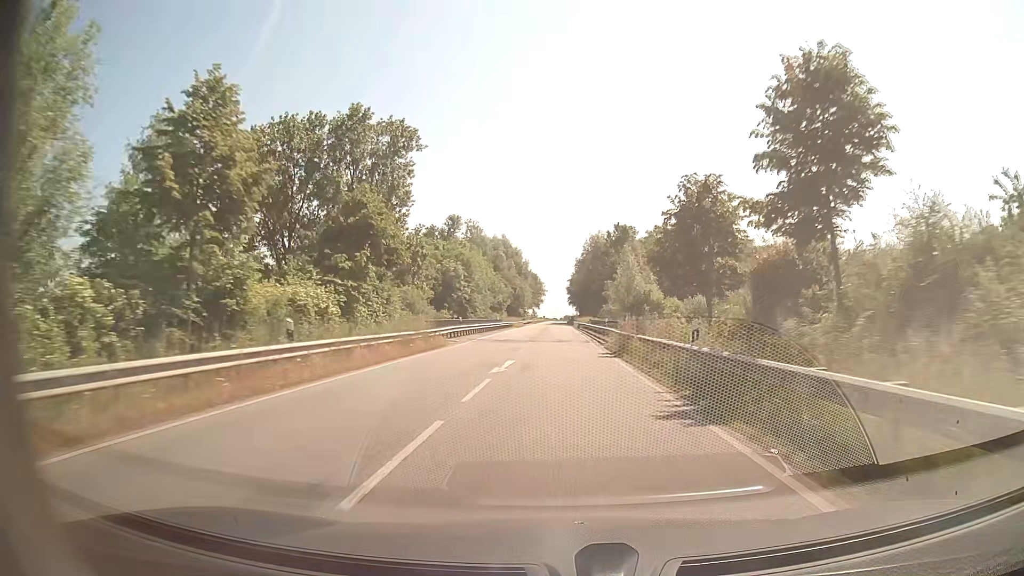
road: secondary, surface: asphalt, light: Day
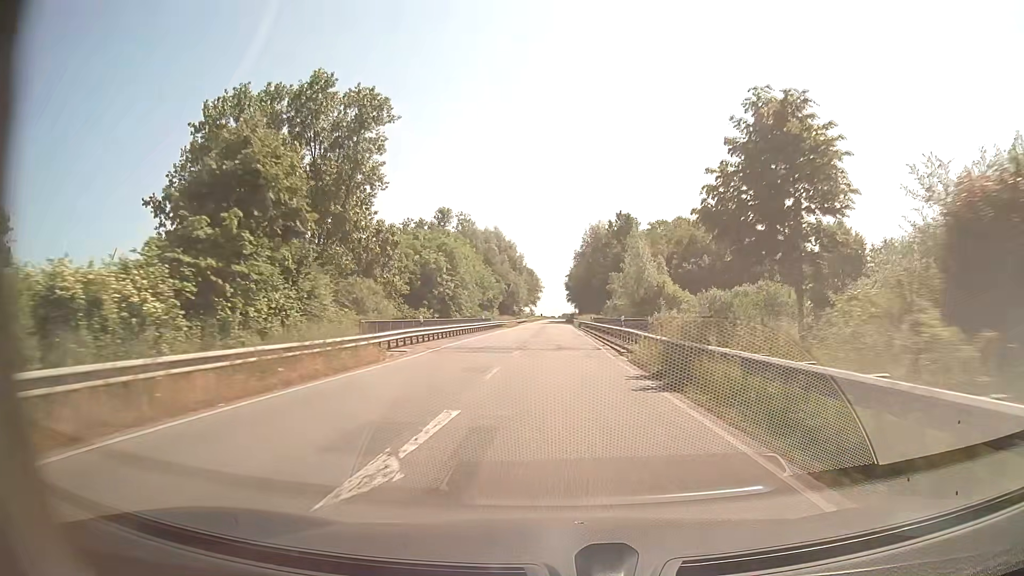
(0.0, +11.6) m; 0°
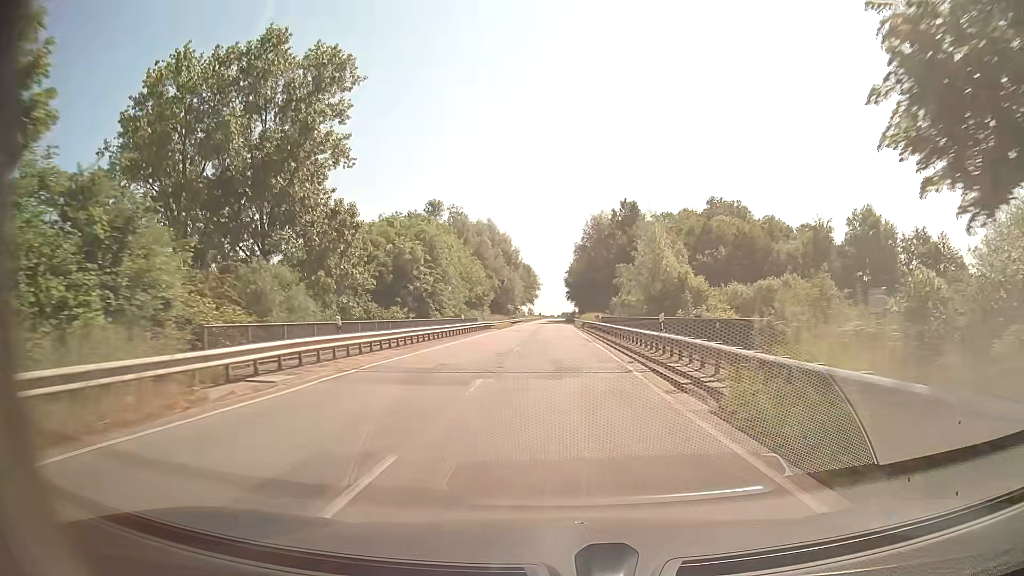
(0.0, +11.6) m; 0°
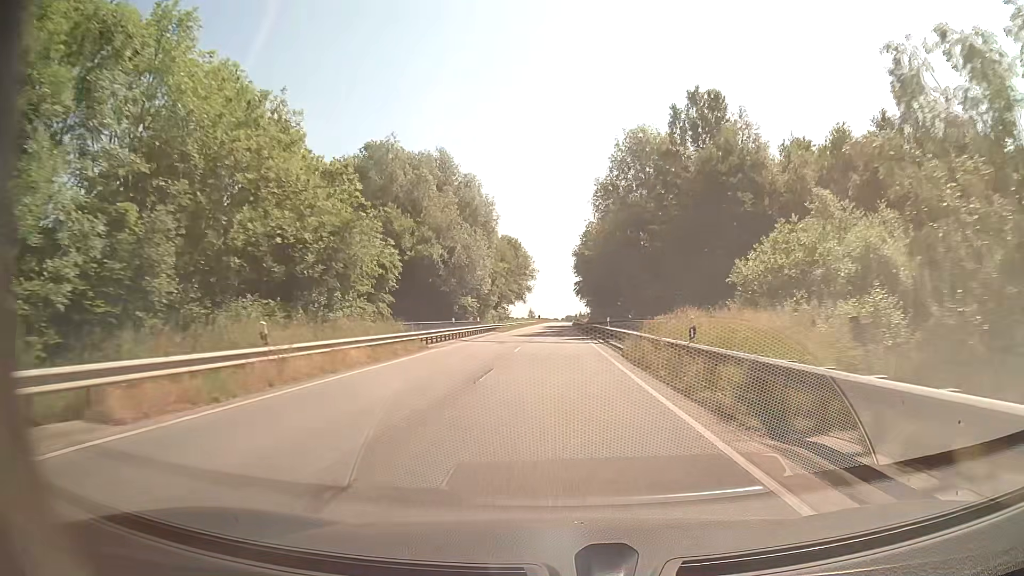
(0.0, +58.2) m; -1°
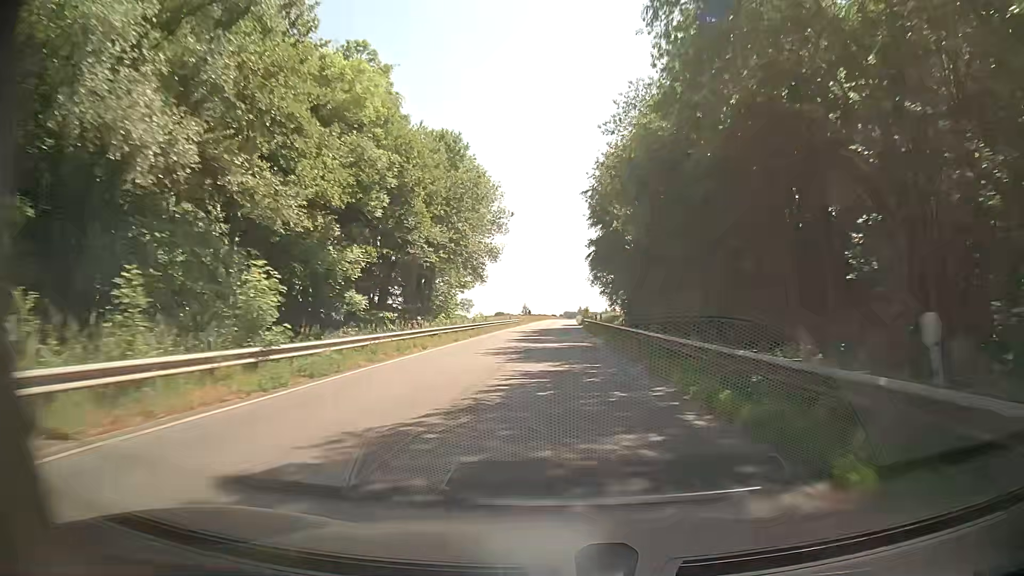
(+0.3, +58.1) m; 0°
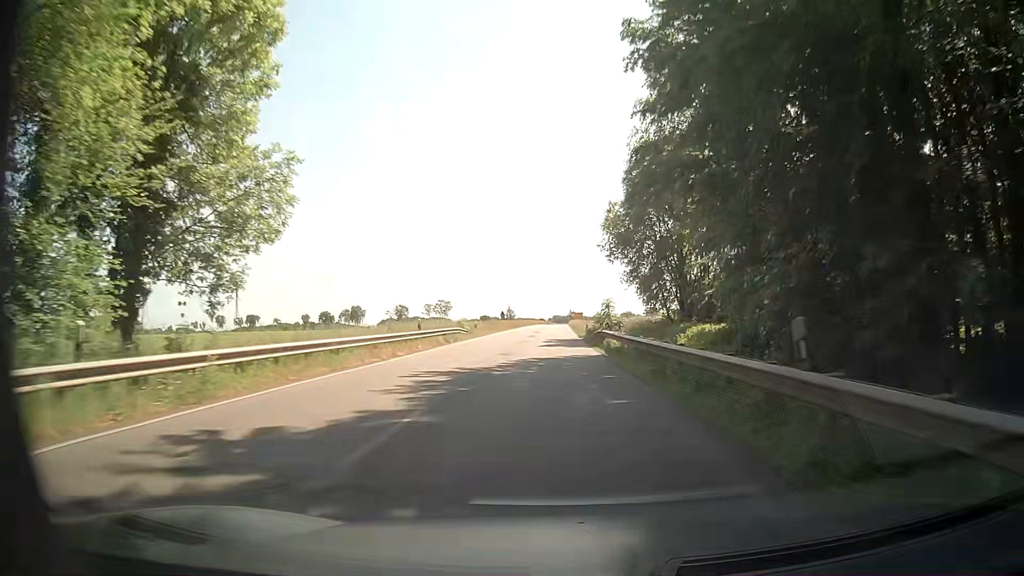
(+0.4, +46.4) m; +1°
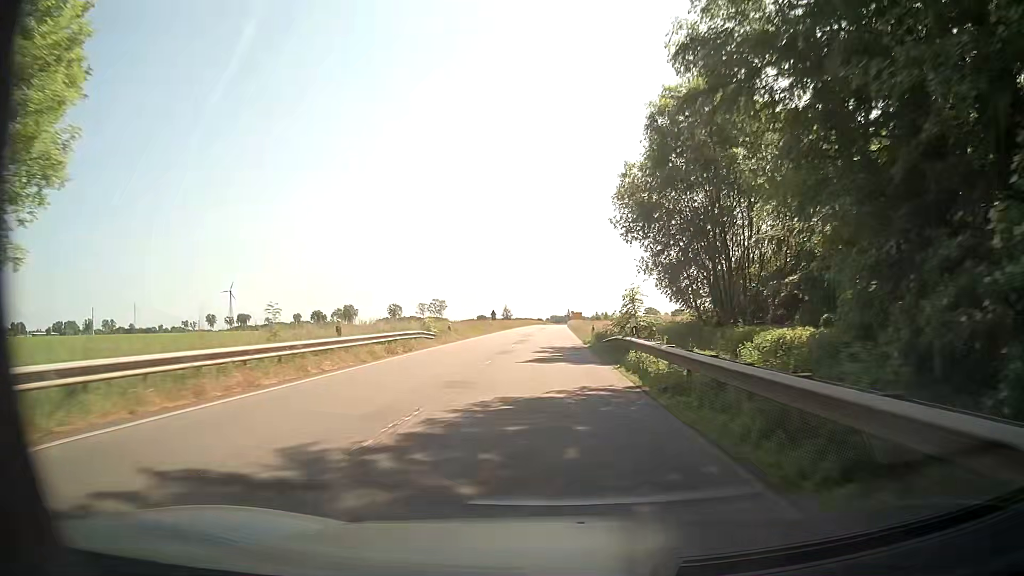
(0.0, +11.6) m; -1°
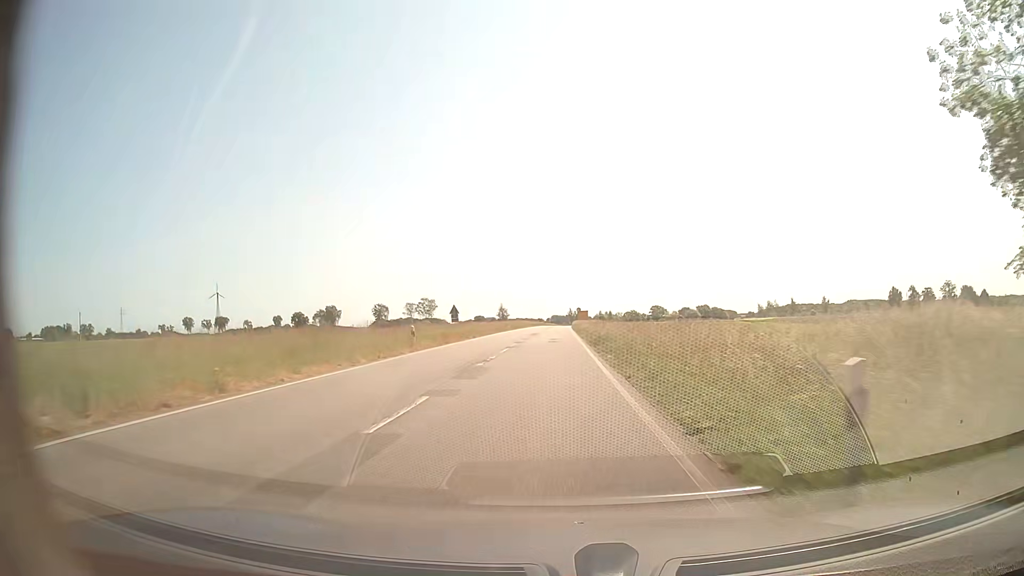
(+0.8, +34.9) m; +1°
(0, +10) (0, +20) (0, +30) (0, +40) (0, +50) (0, +60) (0, +70) (0, +80) (0, +90) (0, +100) m
